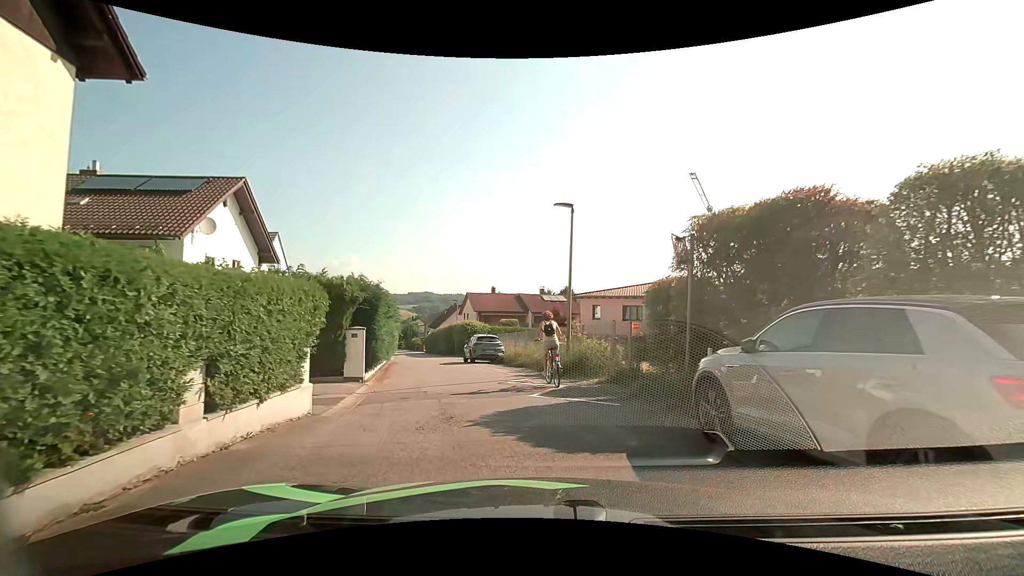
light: Day
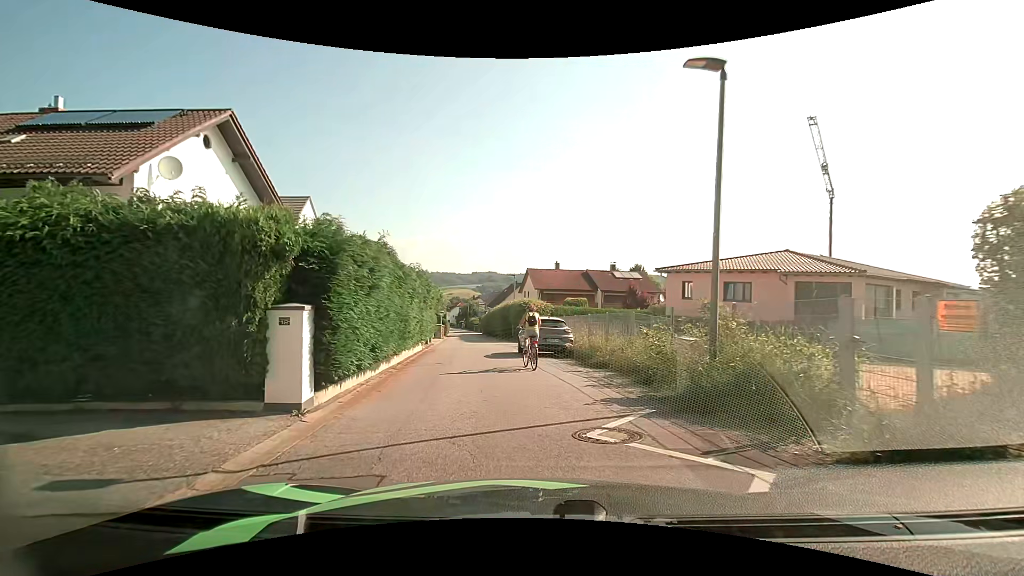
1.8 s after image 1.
(-0.4, +7.3) m; -7°
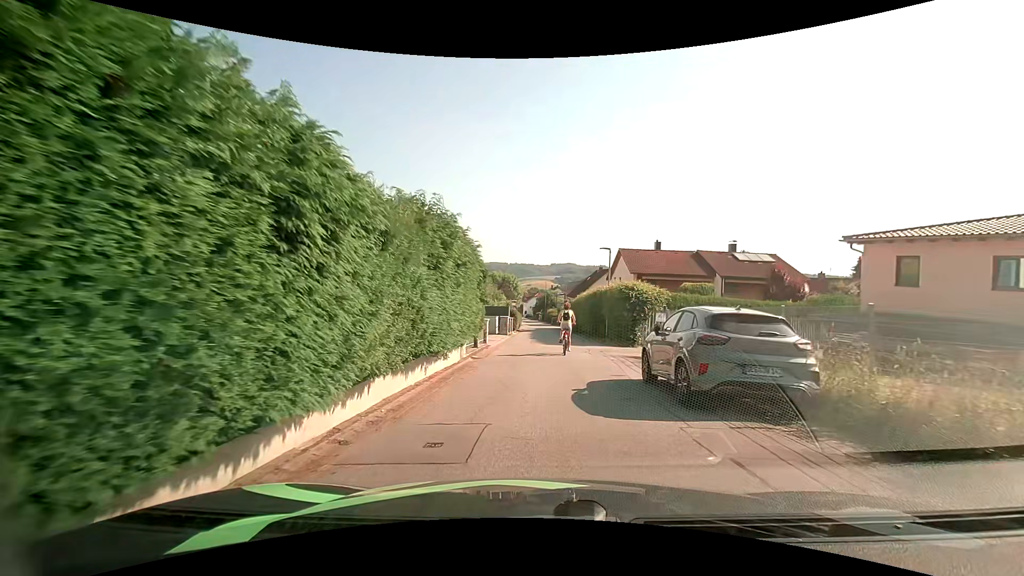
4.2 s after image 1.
(-1.1, +11.3) m; -9°
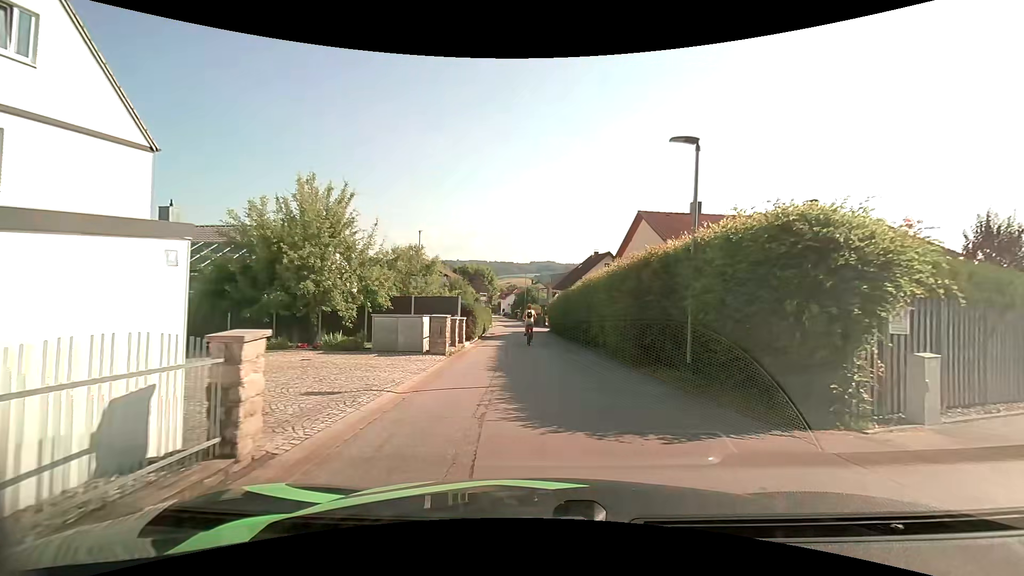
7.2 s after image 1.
(+0.1, +17.4) m; +3°
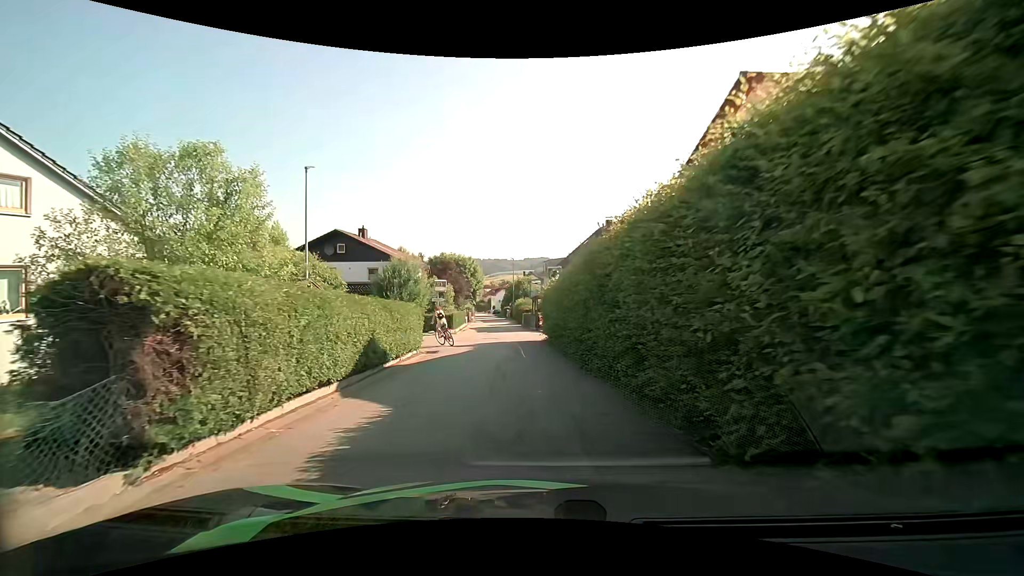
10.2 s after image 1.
(+0.2, +17.9) m; +1°
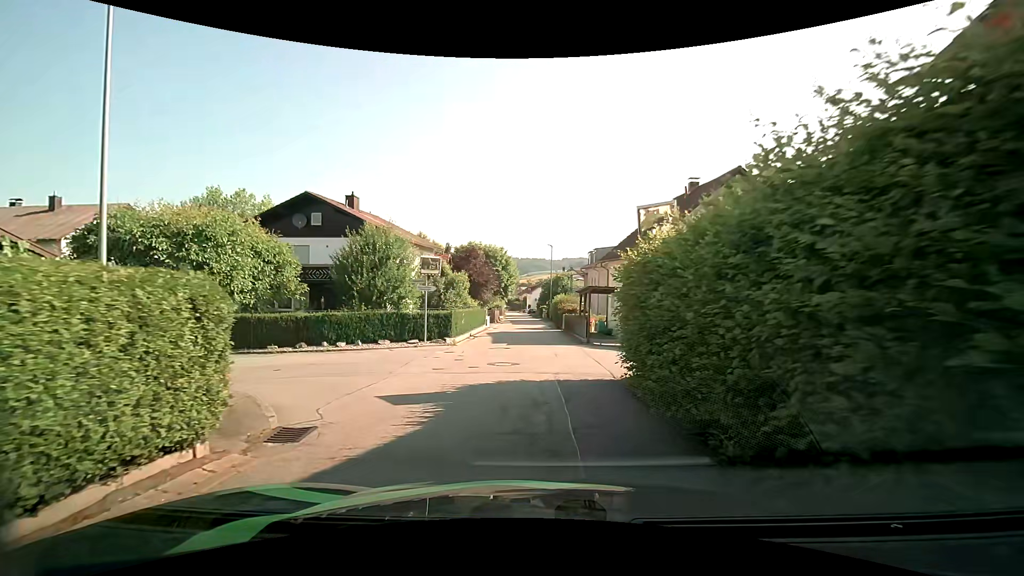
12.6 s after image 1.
(-0.7, +12.5) m; -5°
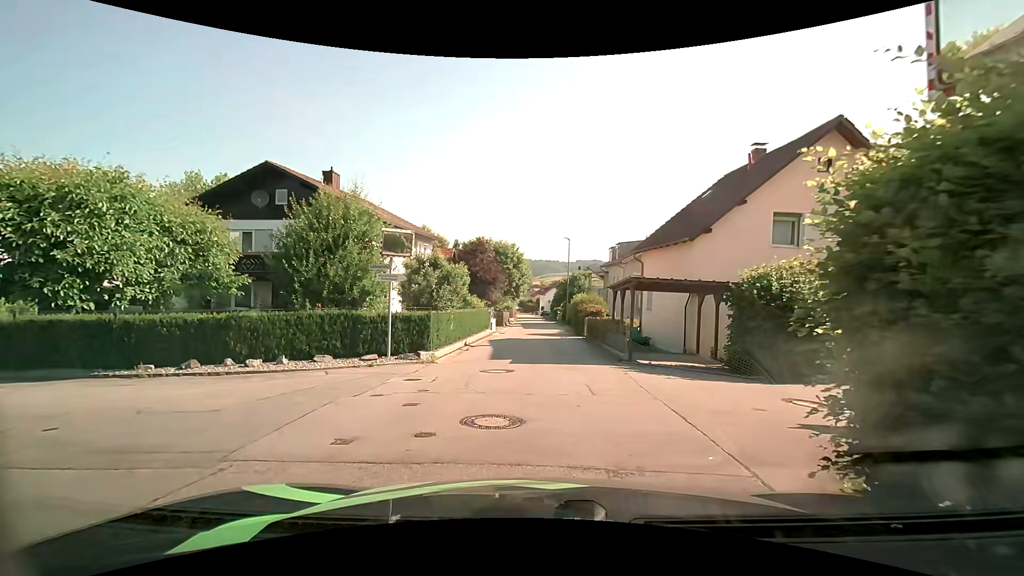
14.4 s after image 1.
(-0.1, +6.1) m; -1°
